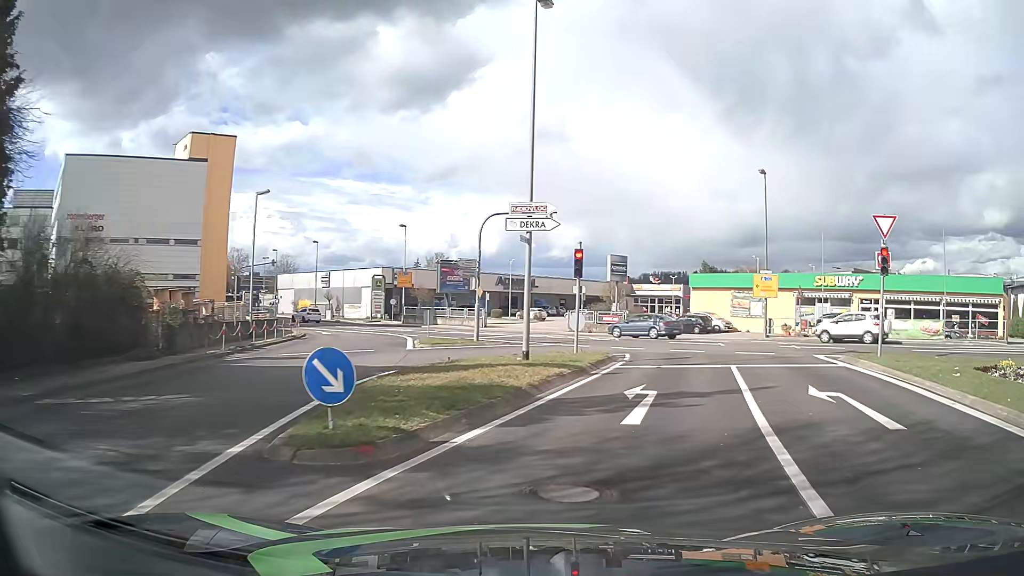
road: tertiary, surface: asphalt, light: Day
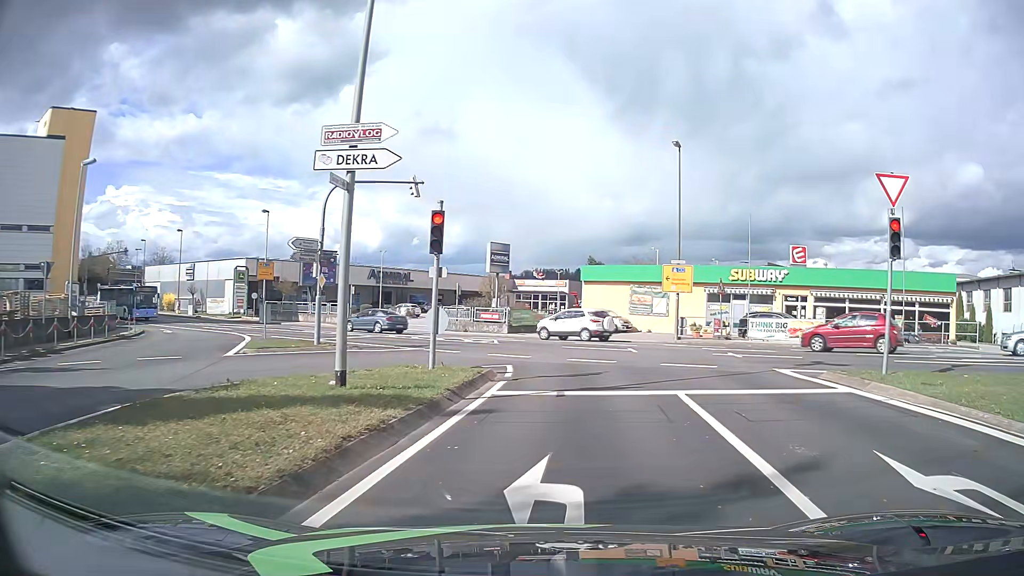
(+0.6, +6.7) m; +10°
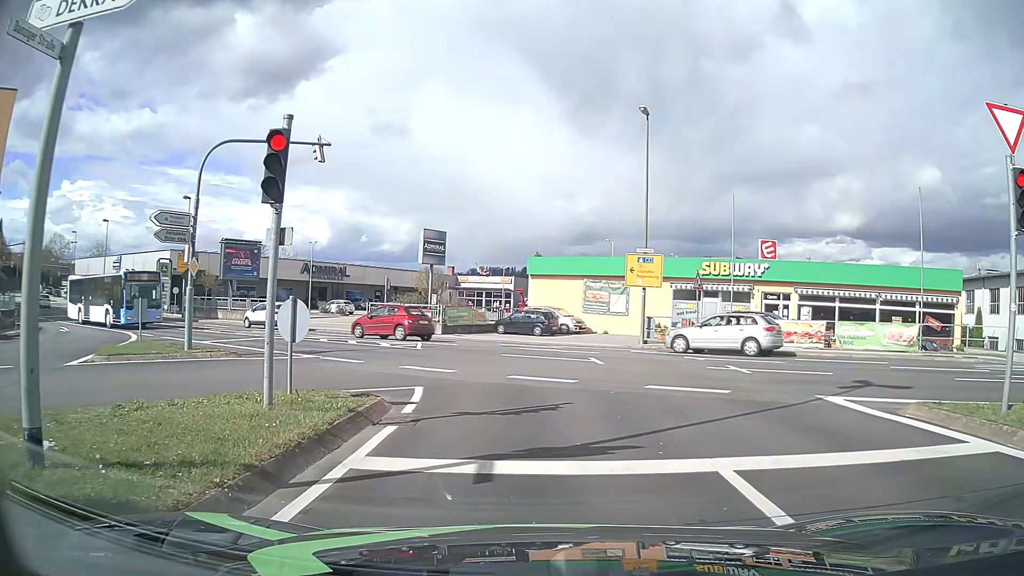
(+0.2, +5.6) m; +6°
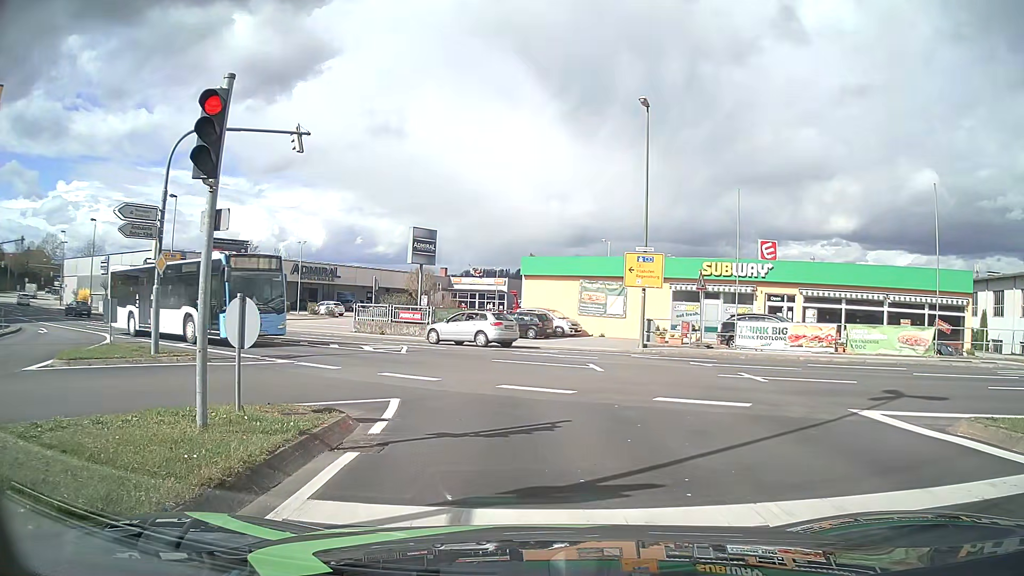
(0.0, +1.4) m; -1°
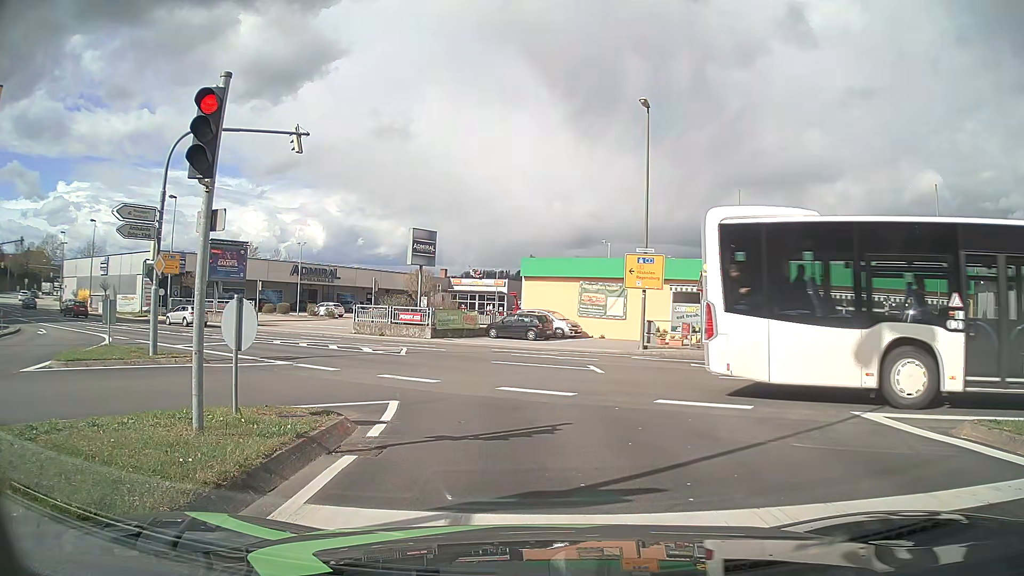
(0.0, +0.2) m; 0°
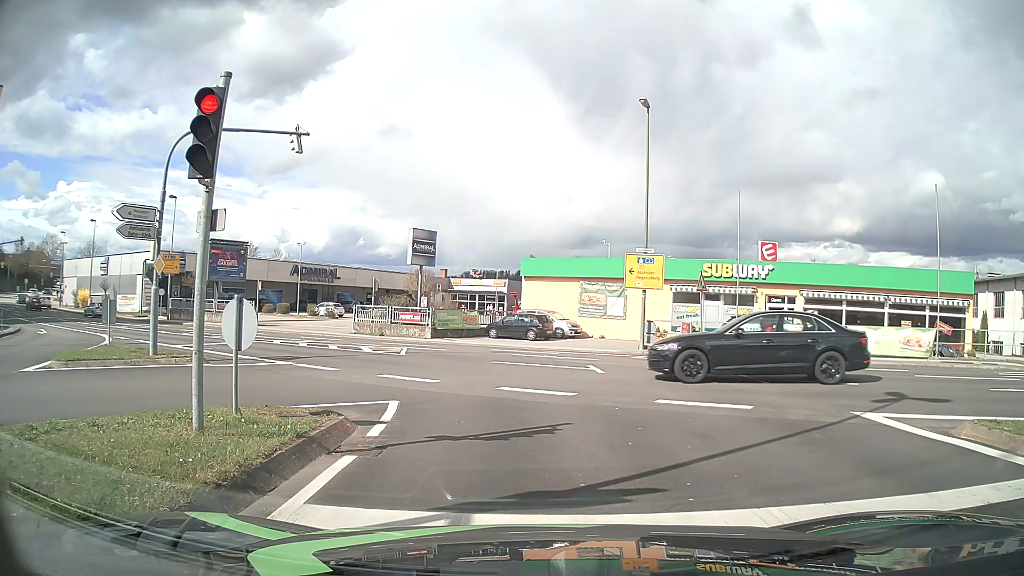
(0.0, 0.0) m; 0°
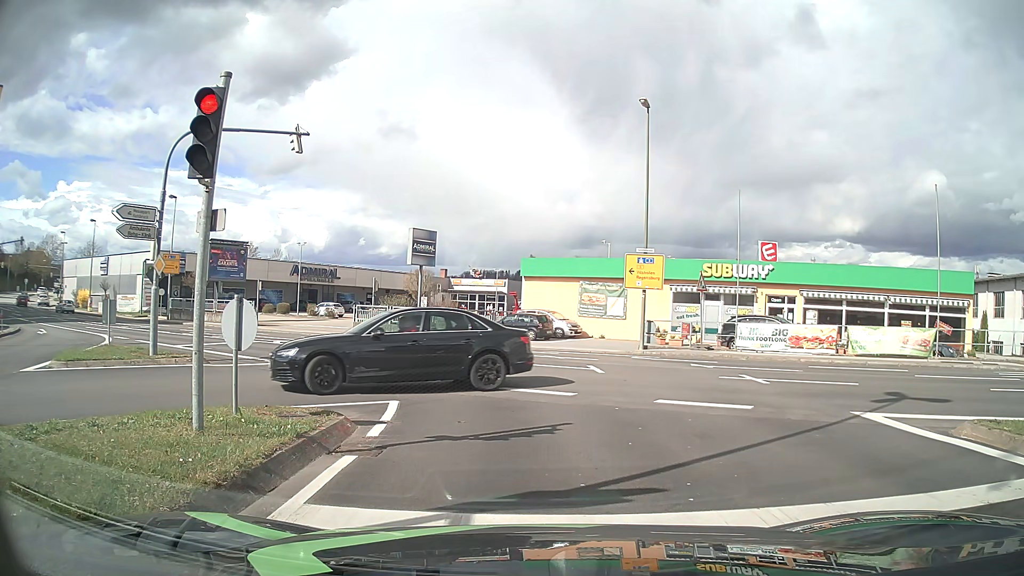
(0.0, 0.0) m; 0°
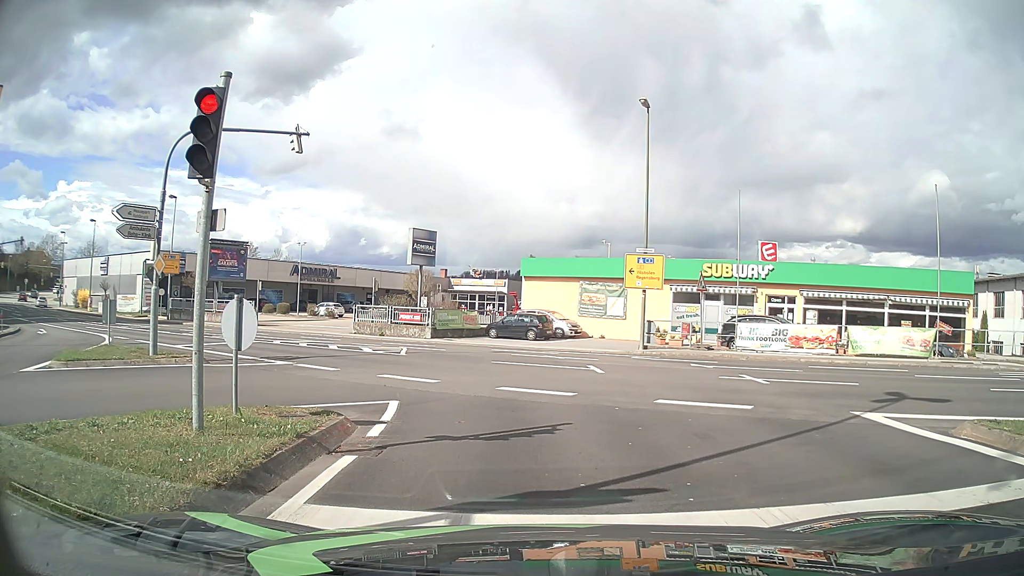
(0.0, 0.0) m; 0°
